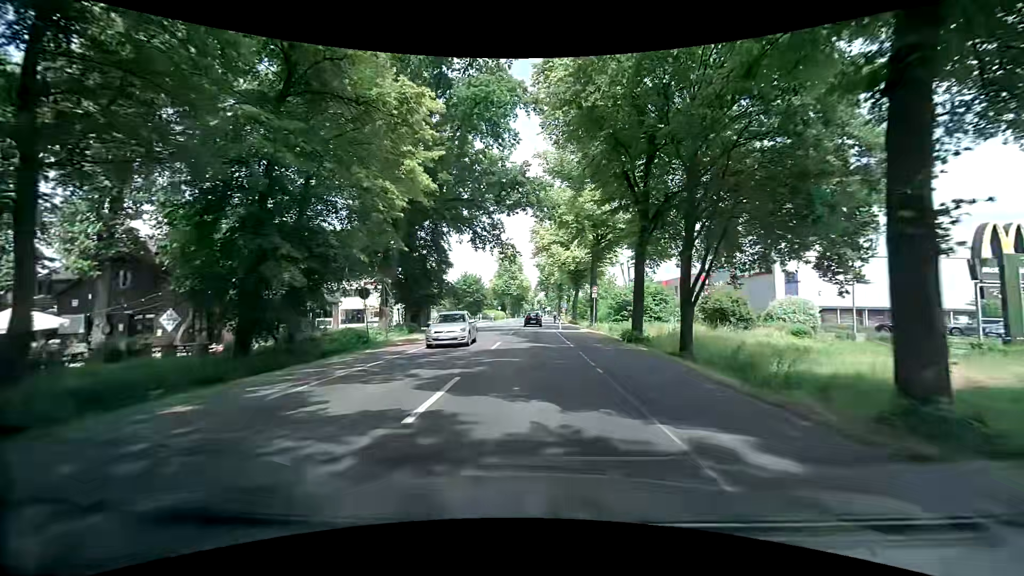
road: secondary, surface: asphalt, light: Day
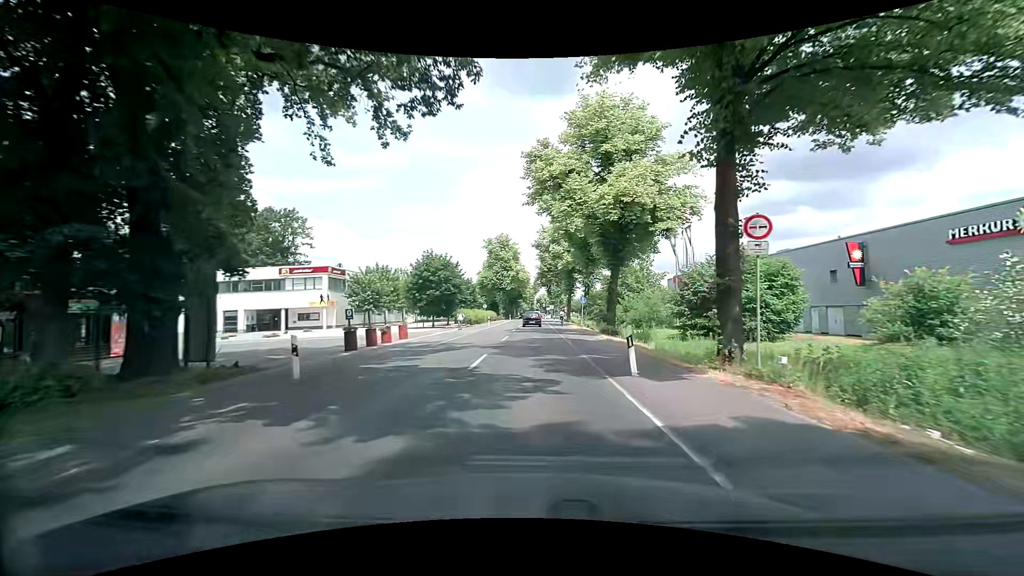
(-0.1, +30.5) m; +1°
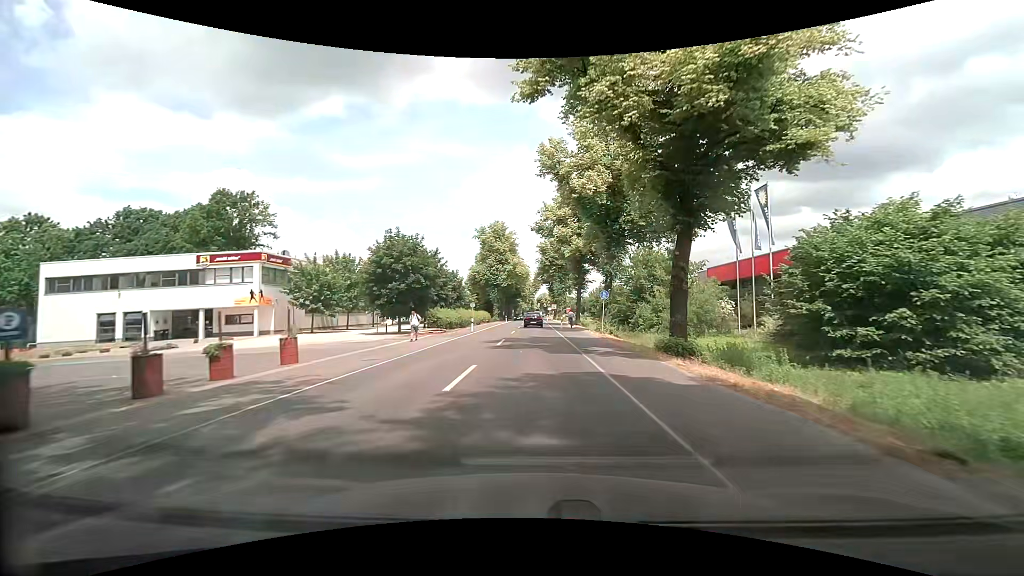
(-0.2, +15.3) m; -1°
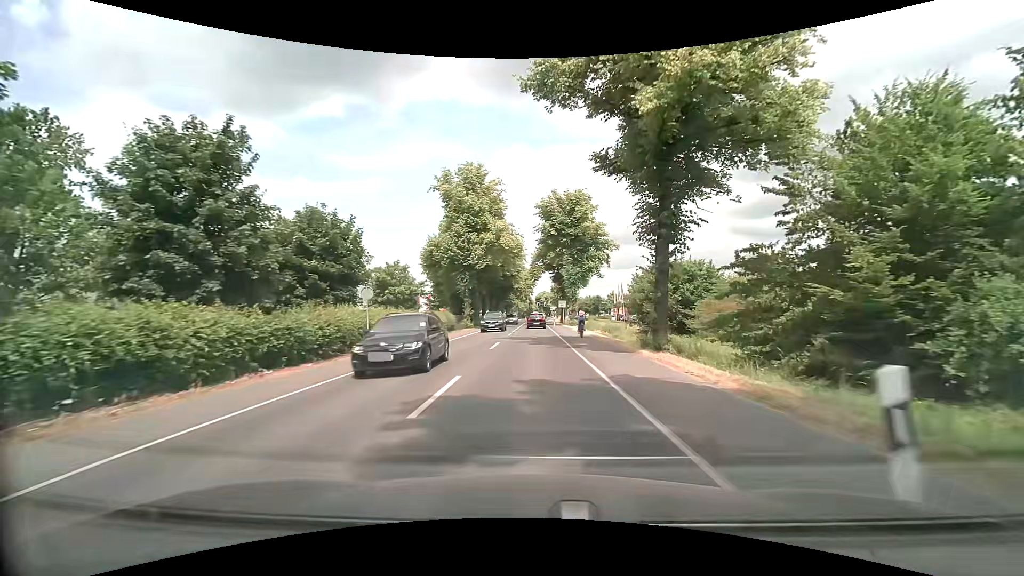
(+0.2, +38.3) m; 0°
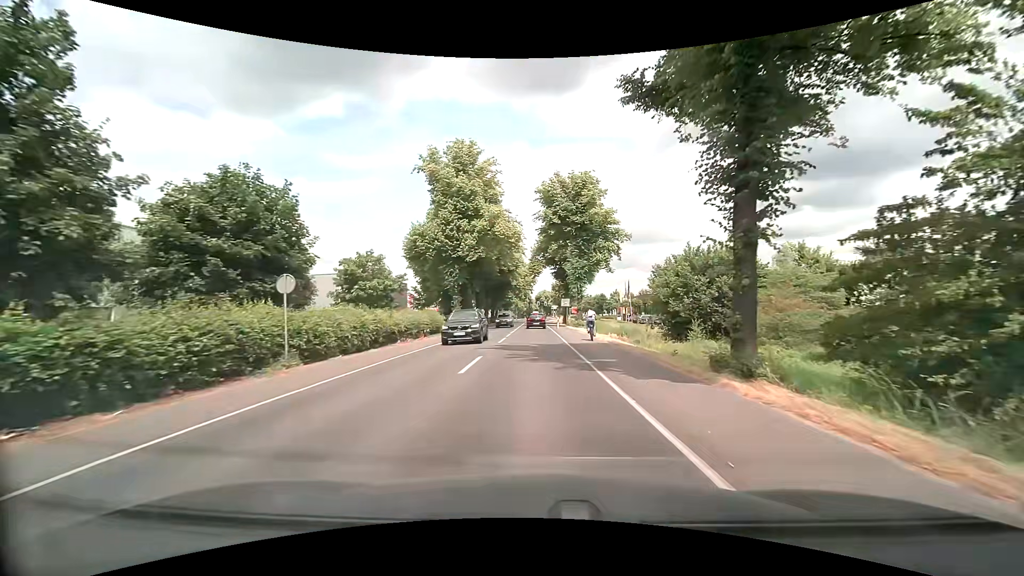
(0.0, +7.7) m; 0°
(0, +10) (0, +20) (0, +30) (0, +40) (0, +50) (0, +60) (0, +70) (0, +80) (0, +90) (0, +100) m
